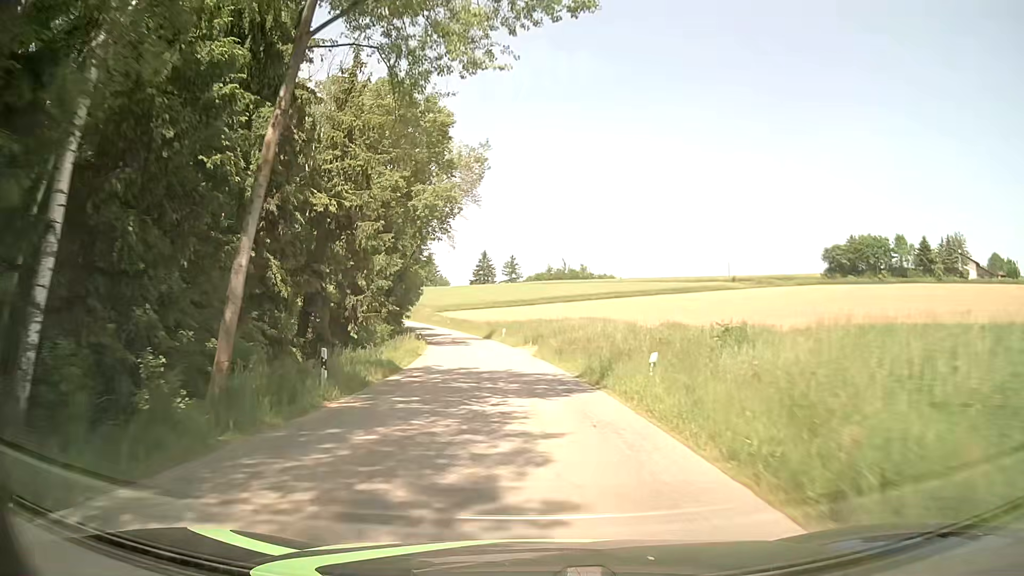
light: Day
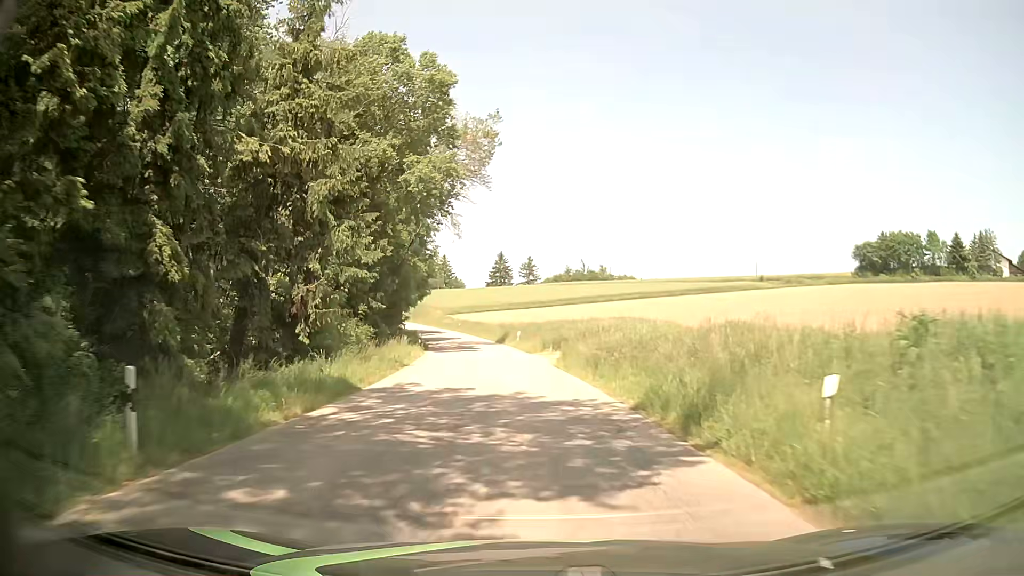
(-0.1, +8.3) m; -1°
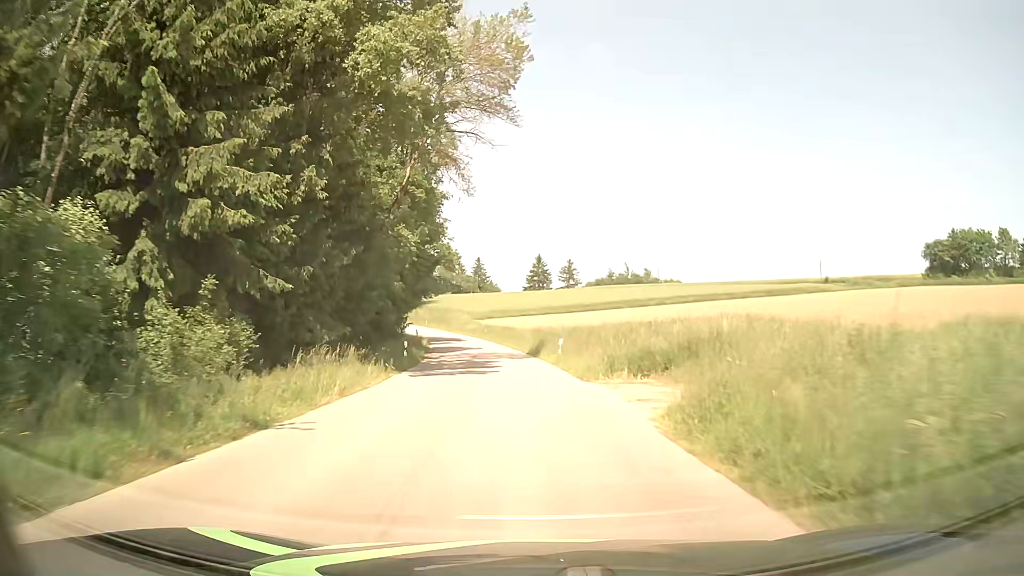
(-0.6, +16.9) m; -3°
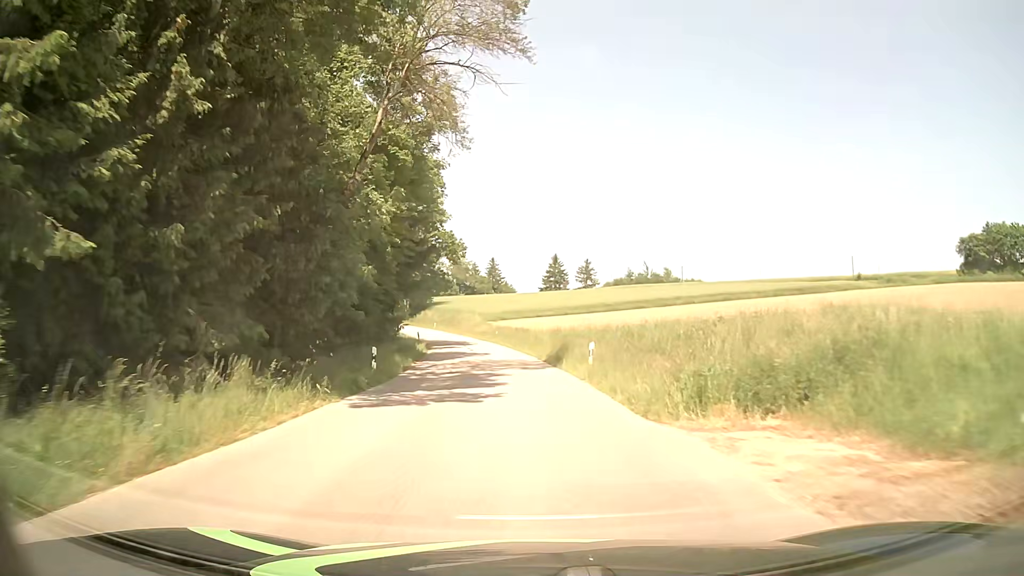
(-0.2, +8.6) m; -2°
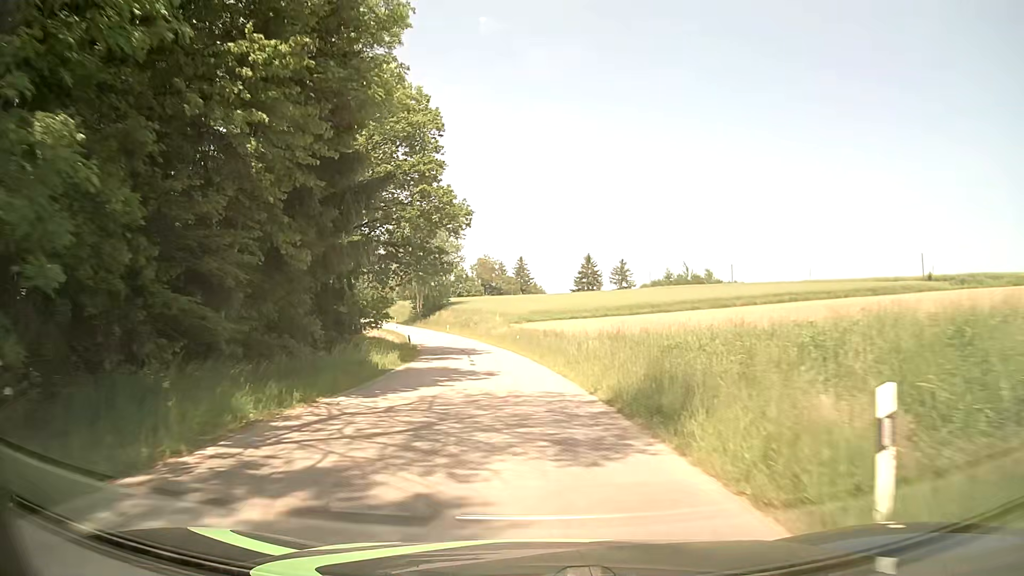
(-0.3, +17.3) m; -3°
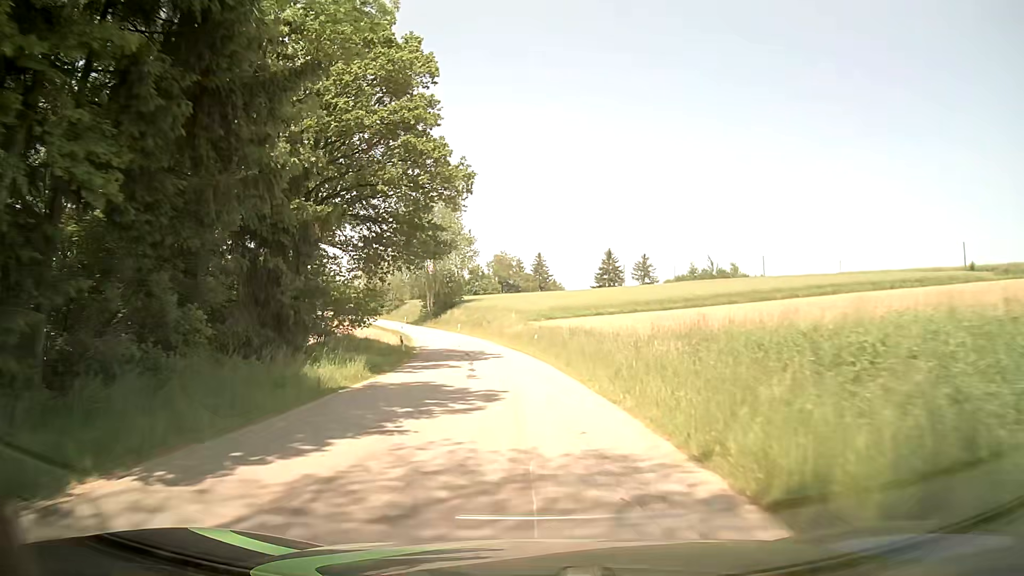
(-0.1, +8.7) m; -1°
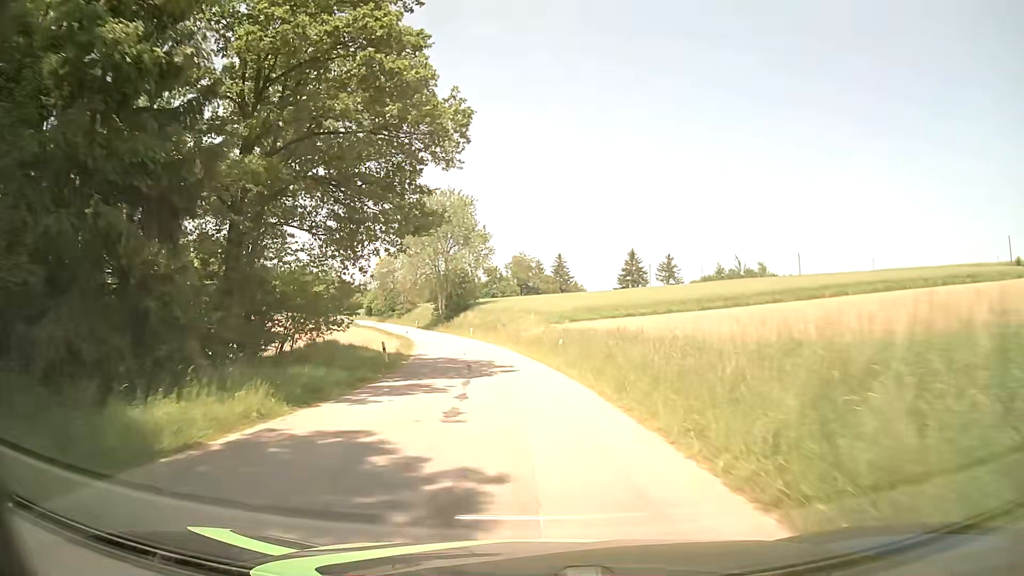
(-0.2, +8.7) m; -2°
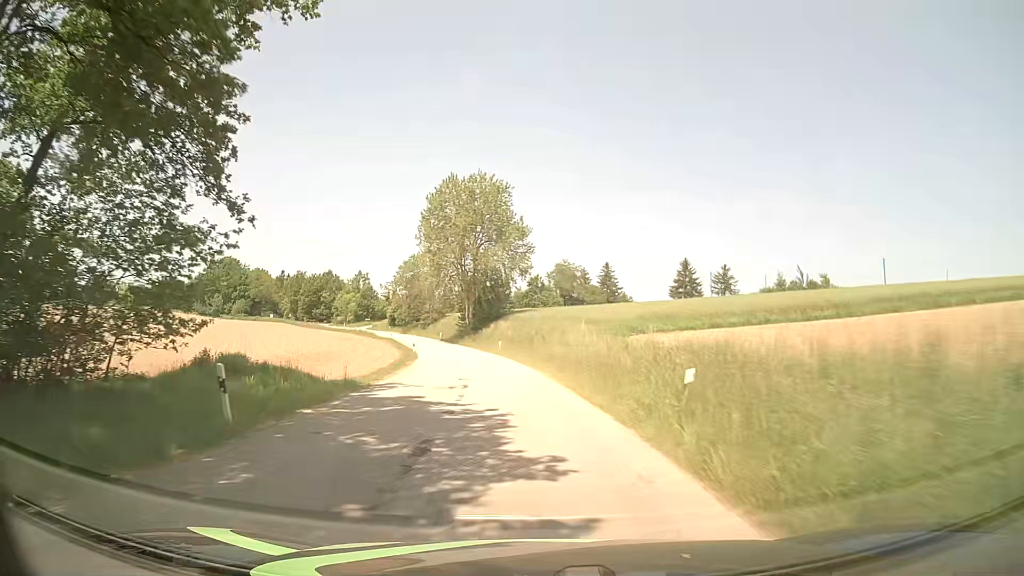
(-0.5, +17.6) m; -3°
(0, +10) (-1, +20) (-2, +30) (-3, +40) (-4, +50) (-6, +60) (-9, +69) (-11, +79) (-14, +88) (-17, +98) m
